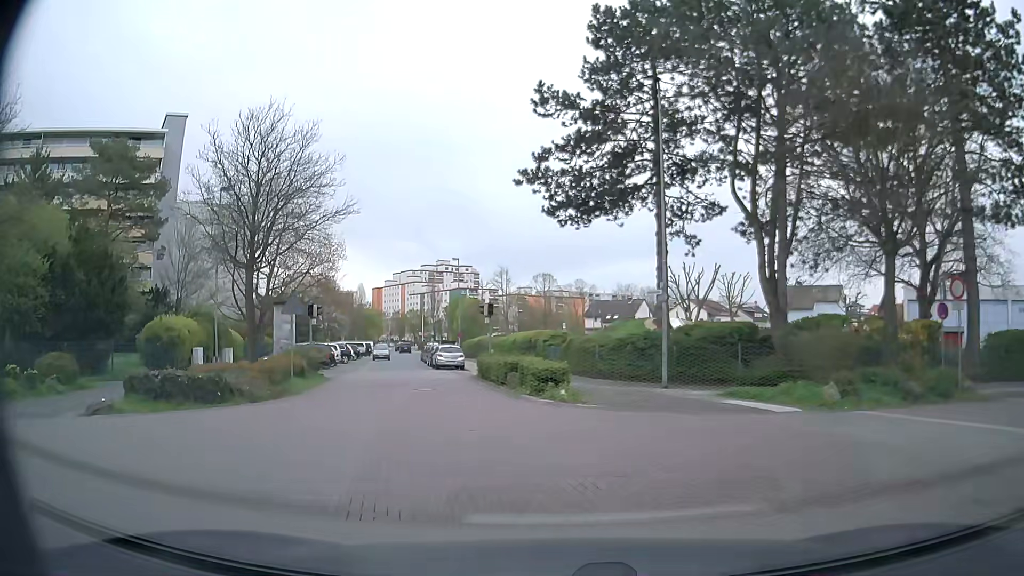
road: residential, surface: asphalt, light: Day
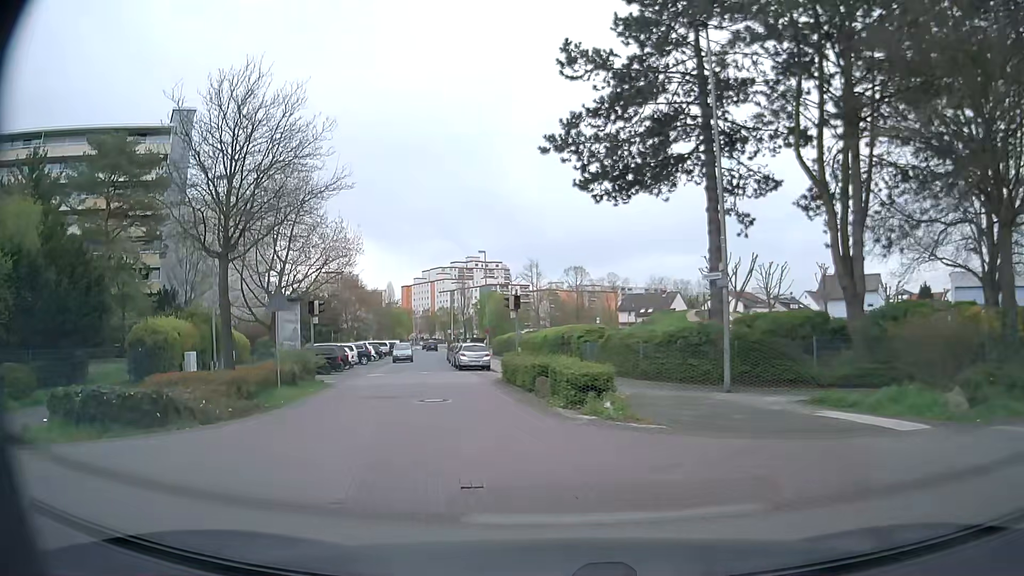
(-0.1, +3.9) m; -2°
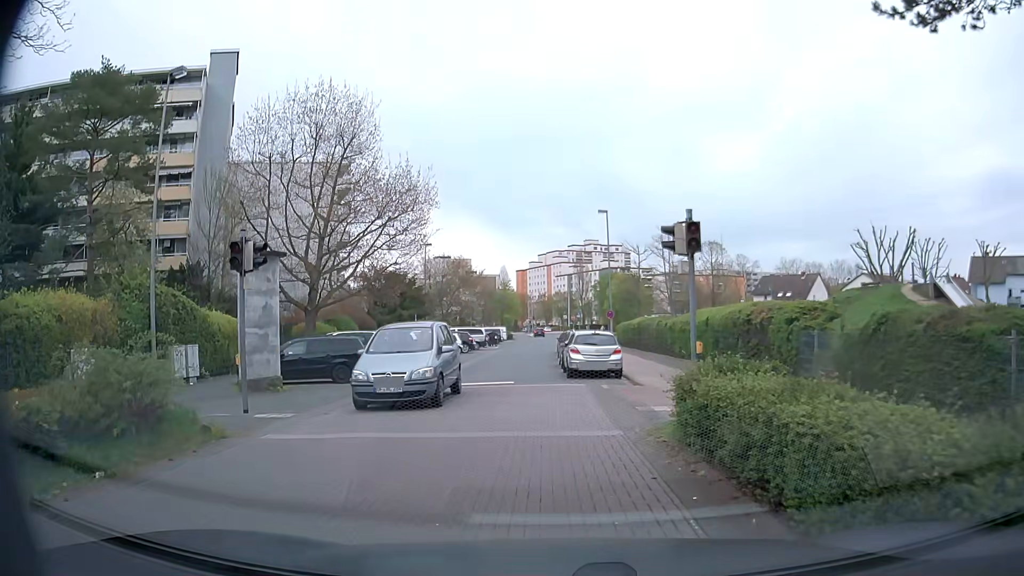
(-1.7, +14.8) m; -12°
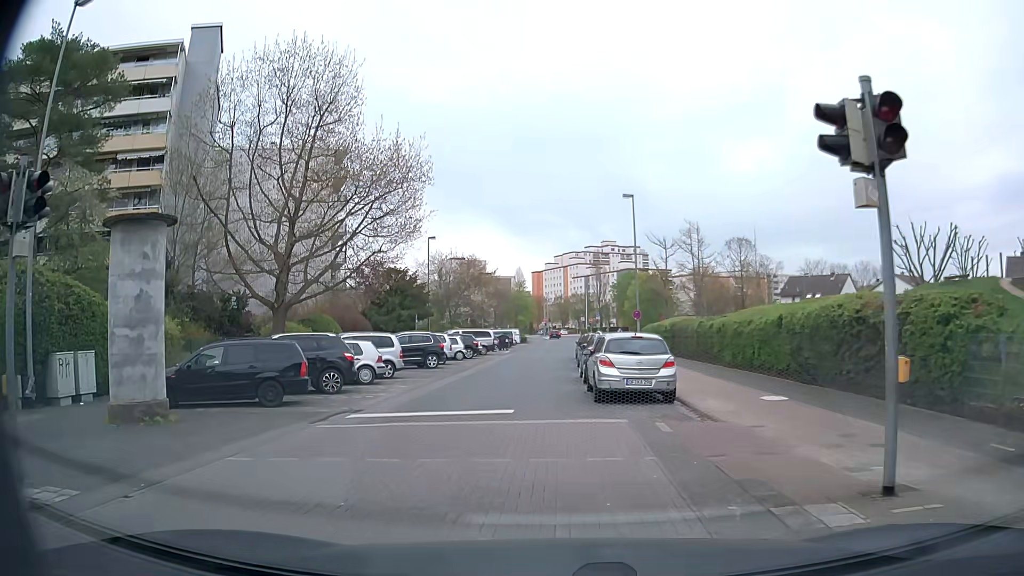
(0.0, +6.9) m; +1°
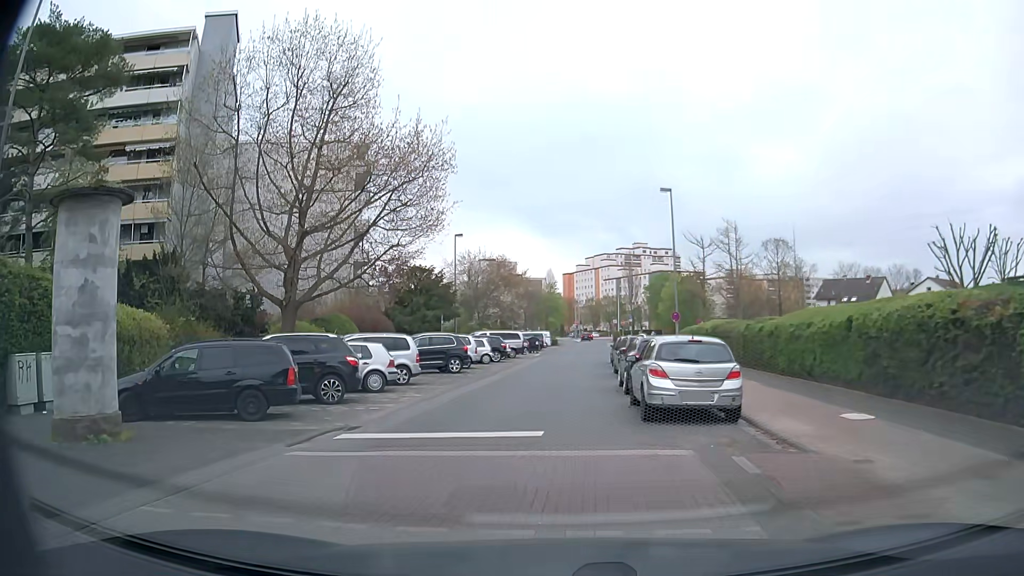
(-0.1, +2.7) m; -3°
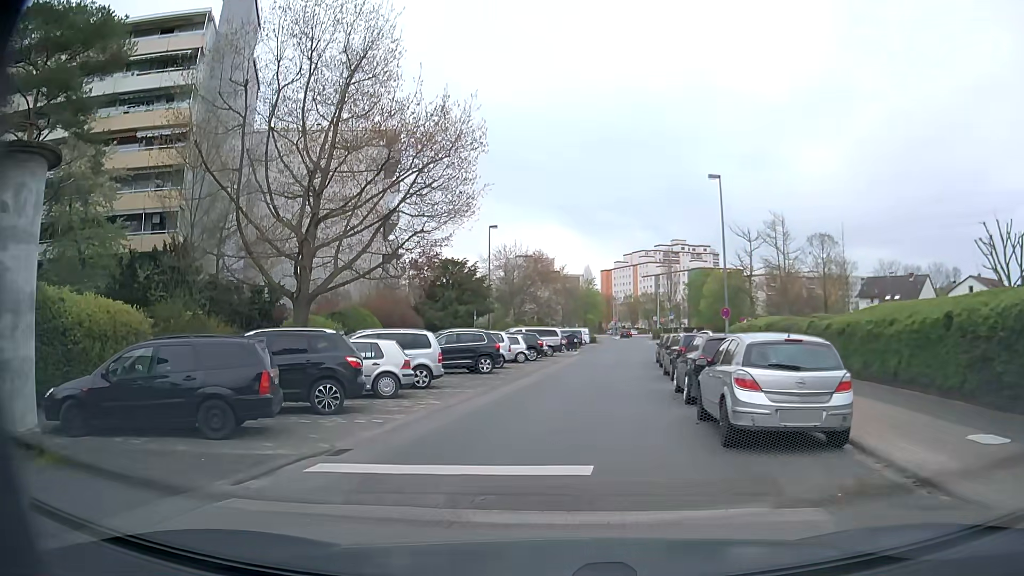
(-0.1, +3.0) m; -5°
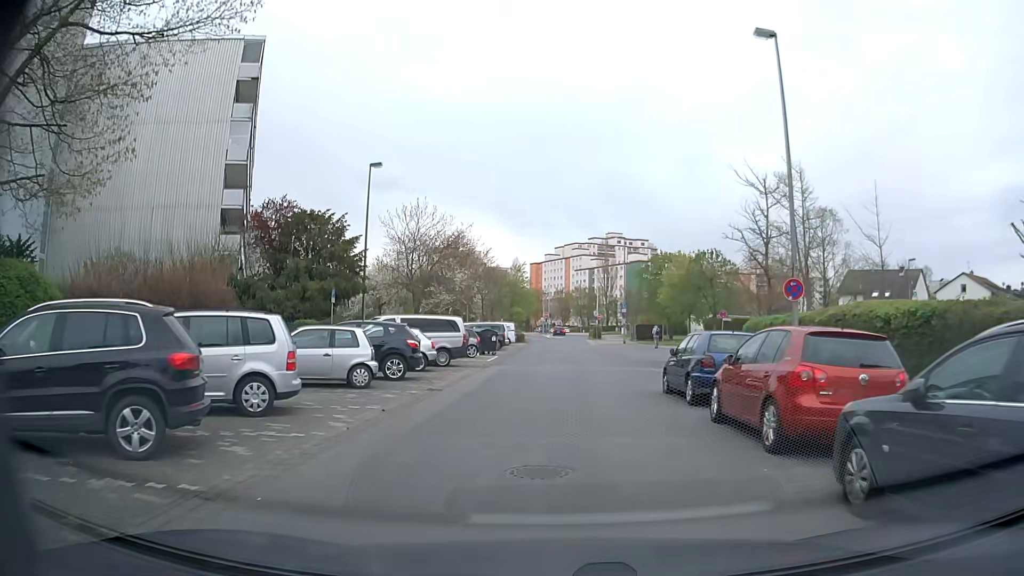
(+1.0, +19.5) m; +6°
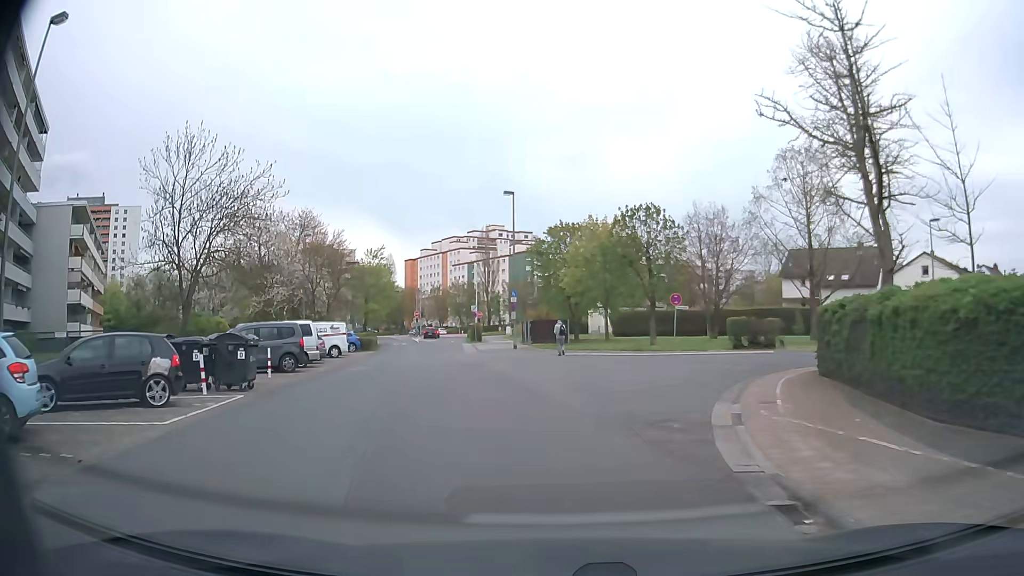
(+1.2, +20.9) m; +10°
(0, +10) (-2, +20) (-4, +30) (-6, +40) (-7, +49) (-9, +59) (-10, +69) (-12, +79) (-13, +89) (-14, +99) m
